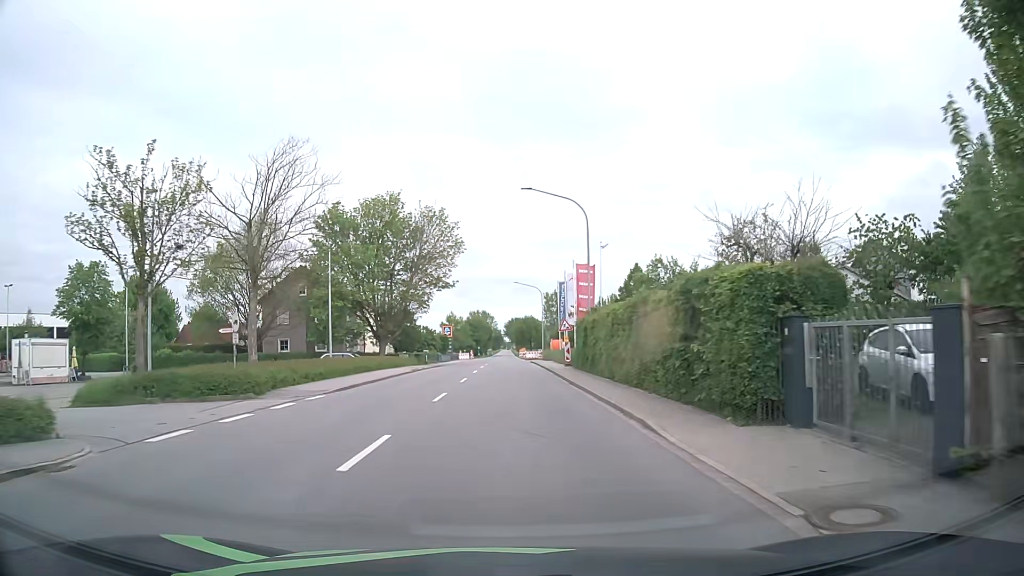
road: primary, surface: asphalt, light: Day
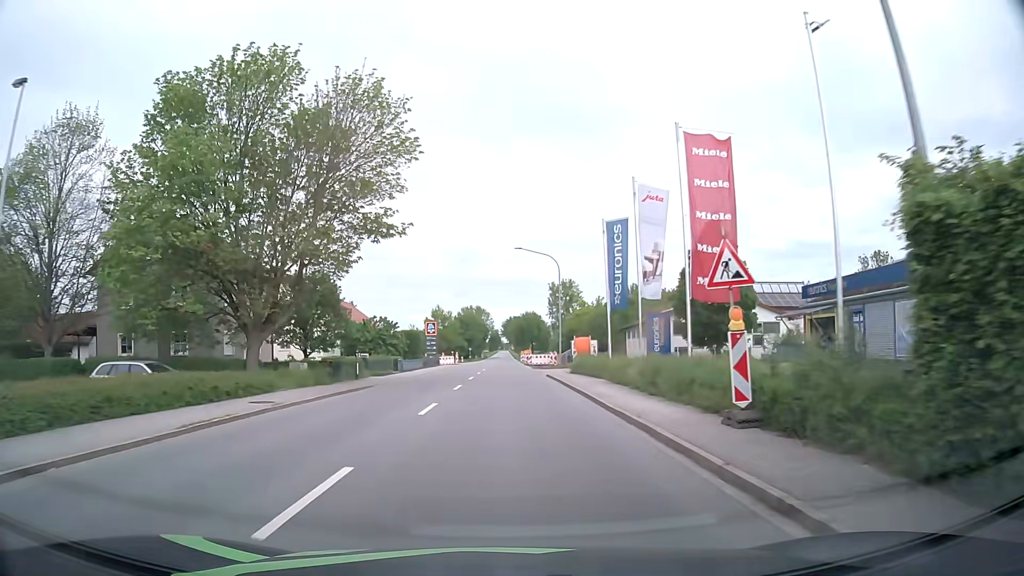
(+0.1, +29.7) m; +1°
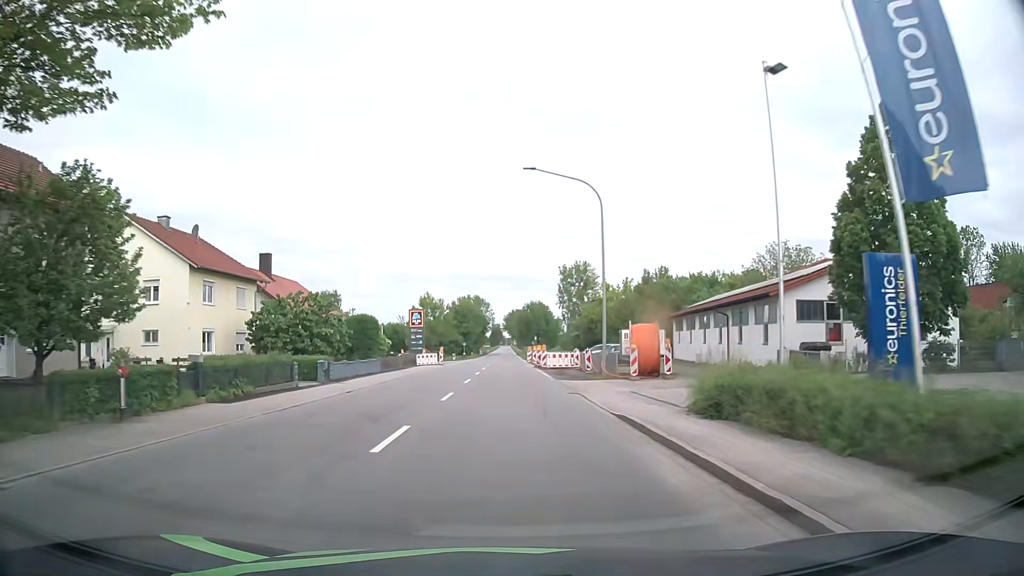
(-0.3, +23.2) m; -1°
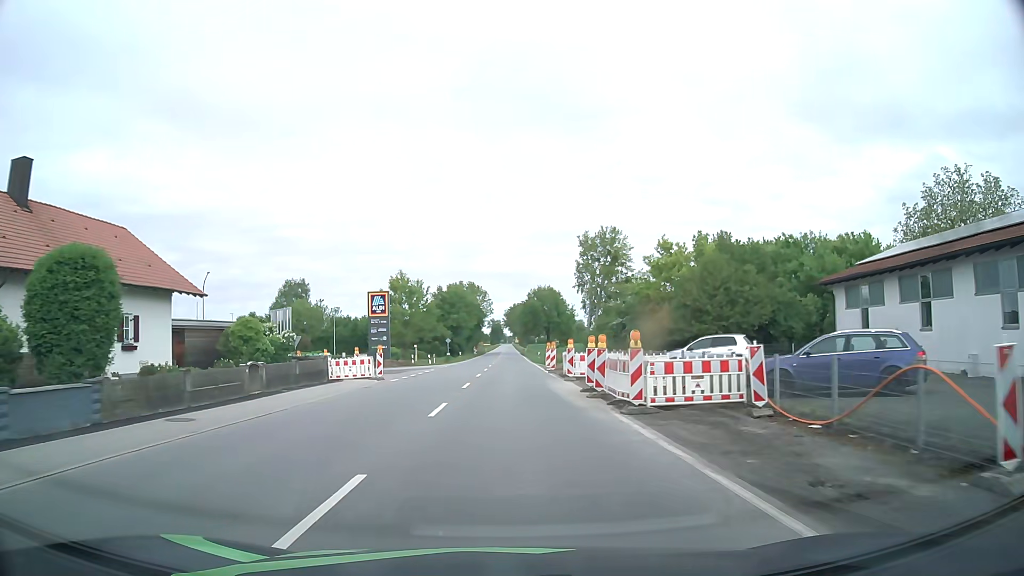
(-0.1, +31.9) m; 0°
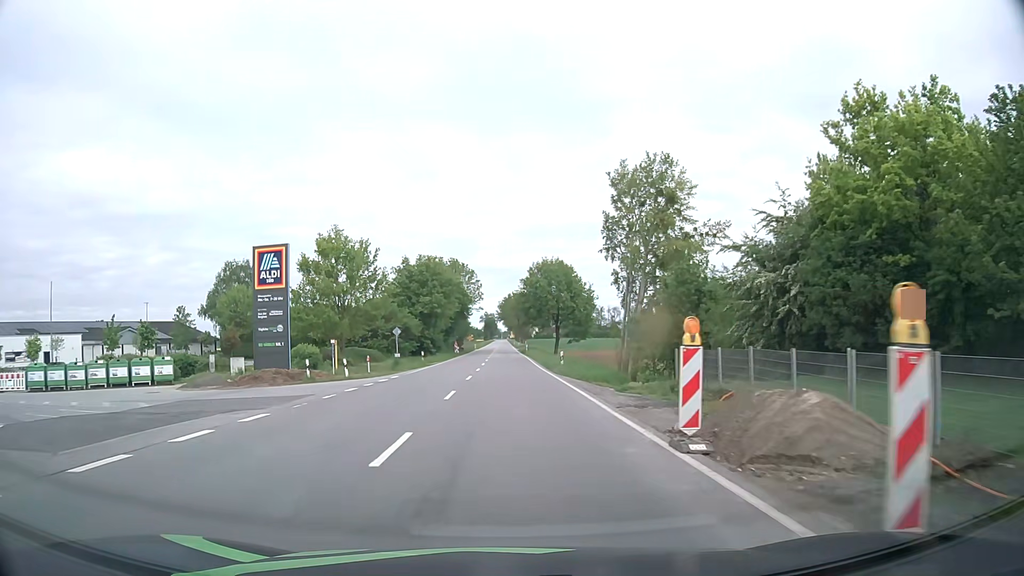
(0.0, +32.7) m; 0°
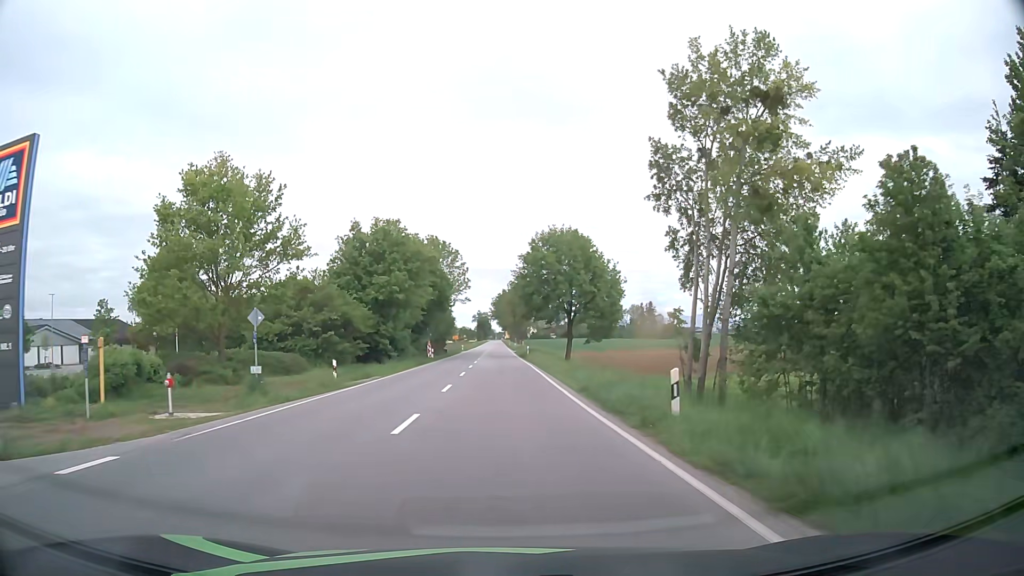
(+0.1, +24.2) m; 0°
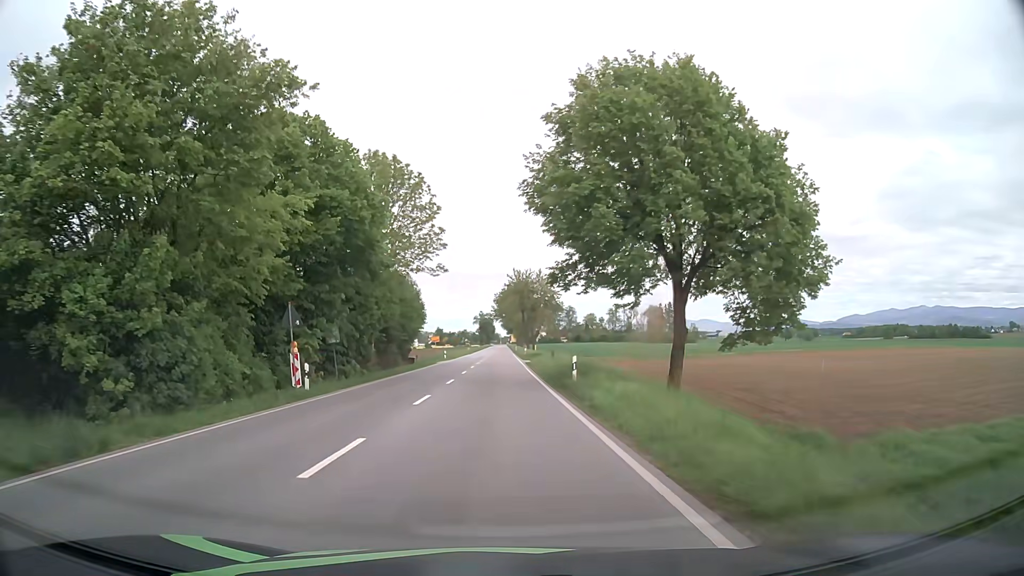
(0.0, +39.9) m; -1°
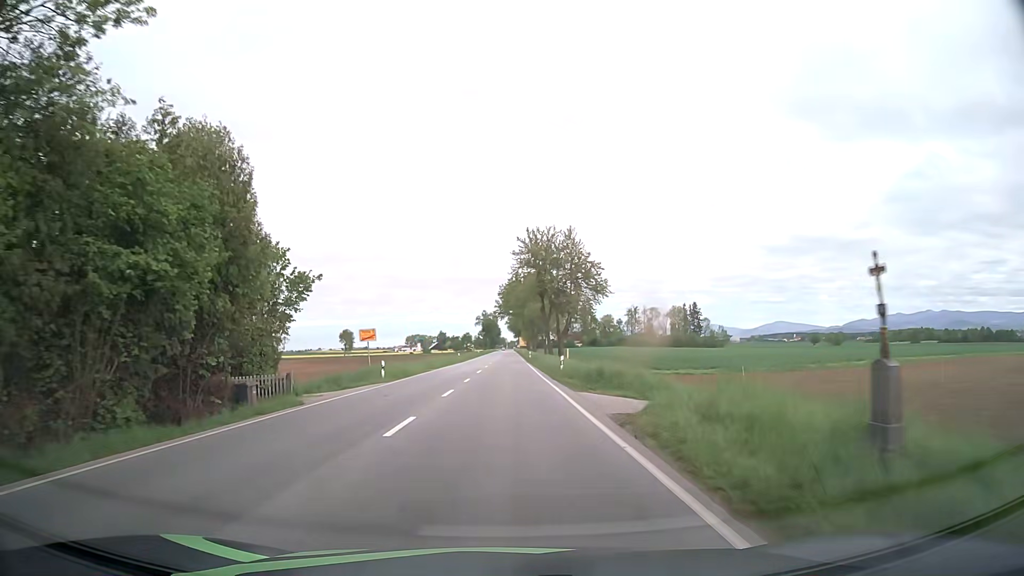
(-0.2, +41.8) m; 0°
(0, +10) (0, +20) (0, +30) (0, +40) (0, +50) (0, +60) (0, +70) (0, +80) (0, +90) (0, +100) m
